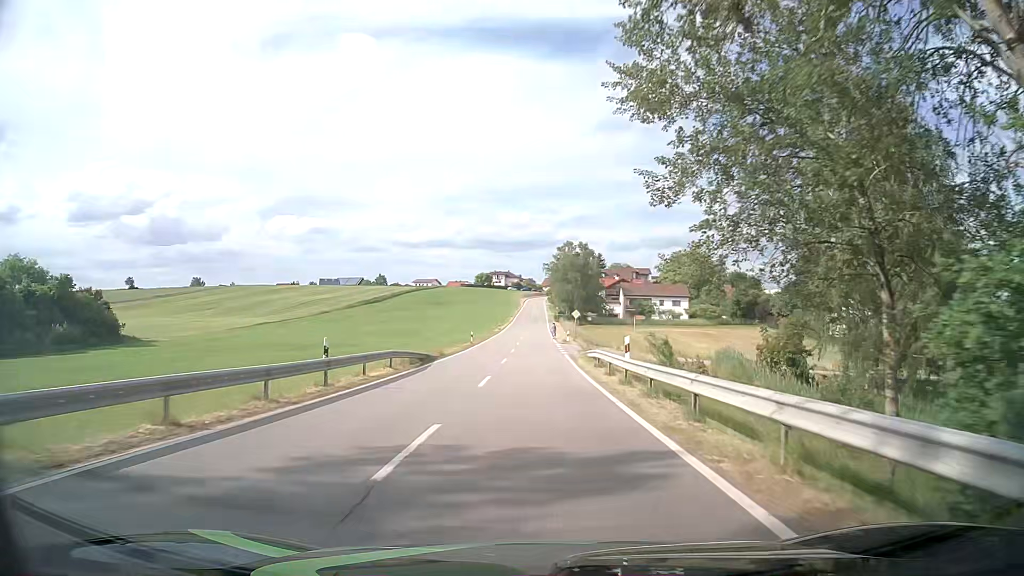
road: tertiary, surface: asphalt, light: Day
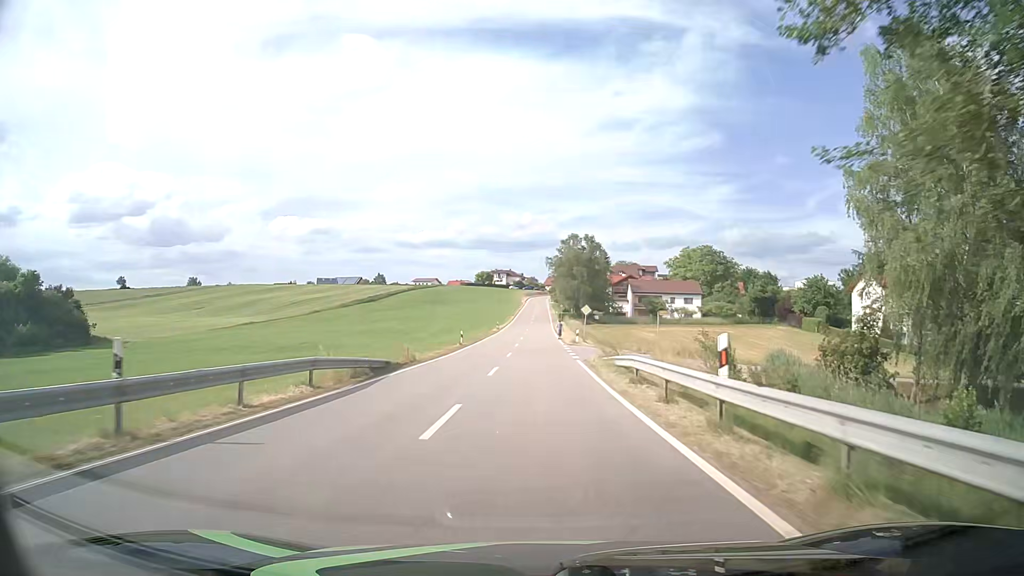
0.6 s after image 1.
(0.0, +9.4) m; 0°
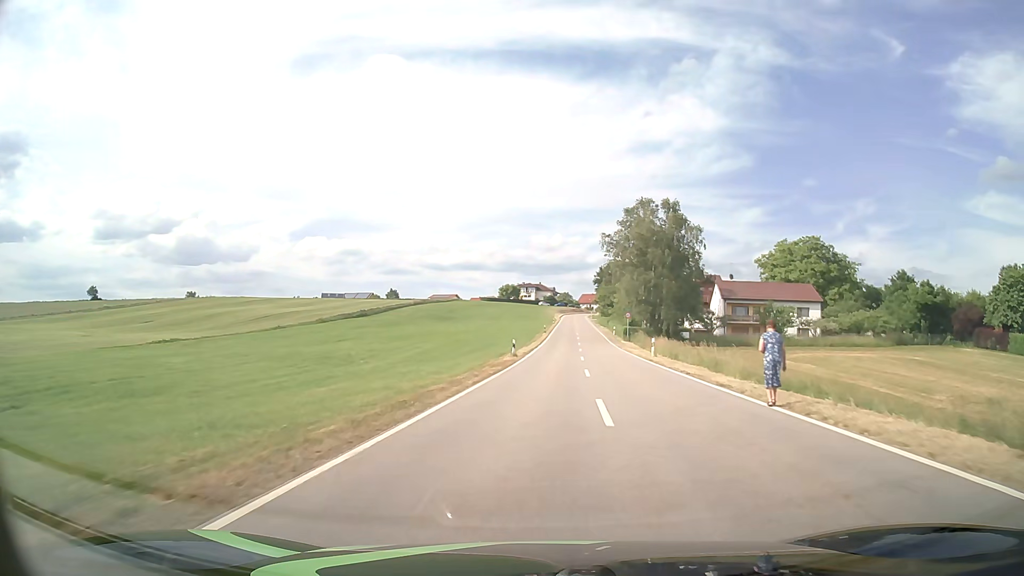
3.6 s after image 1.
(-2.0, +46.2) m; -3°
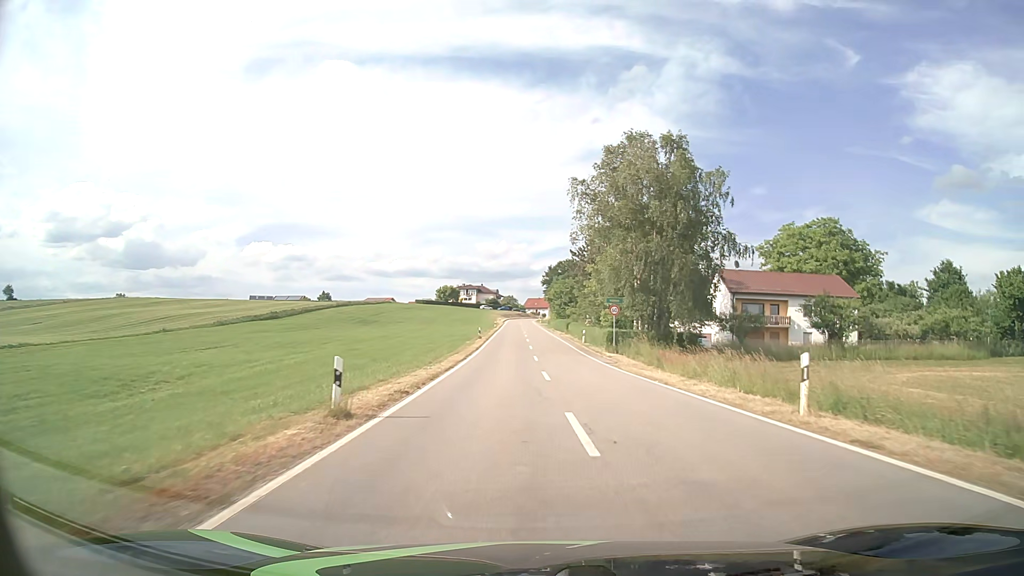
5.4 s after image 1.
(+1.0, +26.1) m; +5°
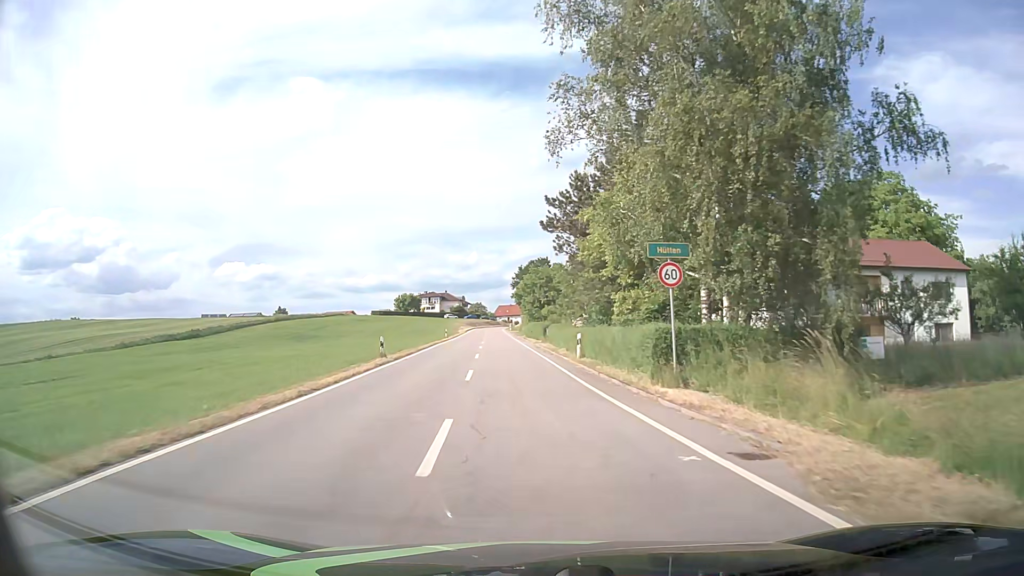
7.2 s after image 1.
(+1.0, +25.0) m; +2°
